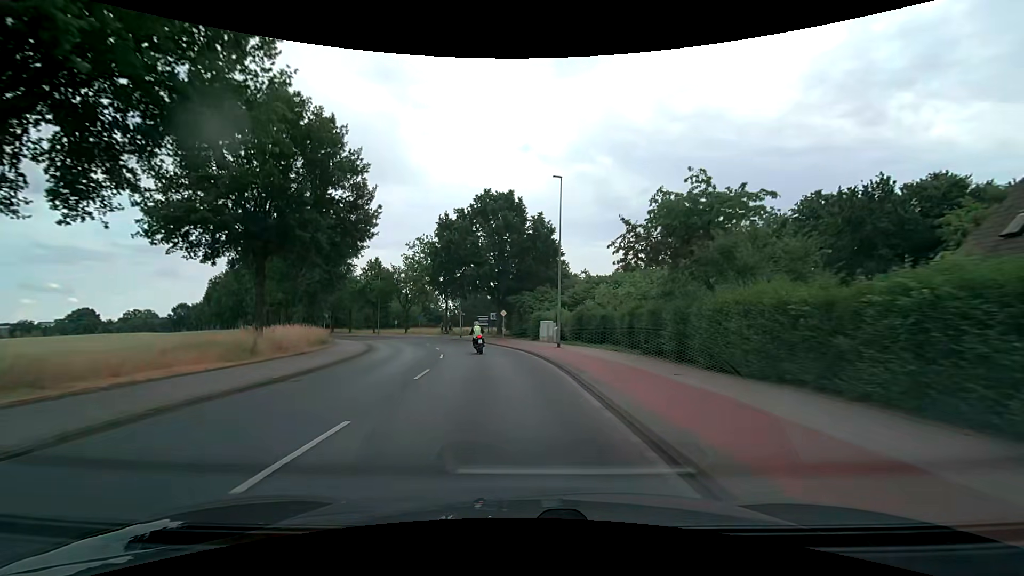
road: secondary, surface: asphalt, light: Day
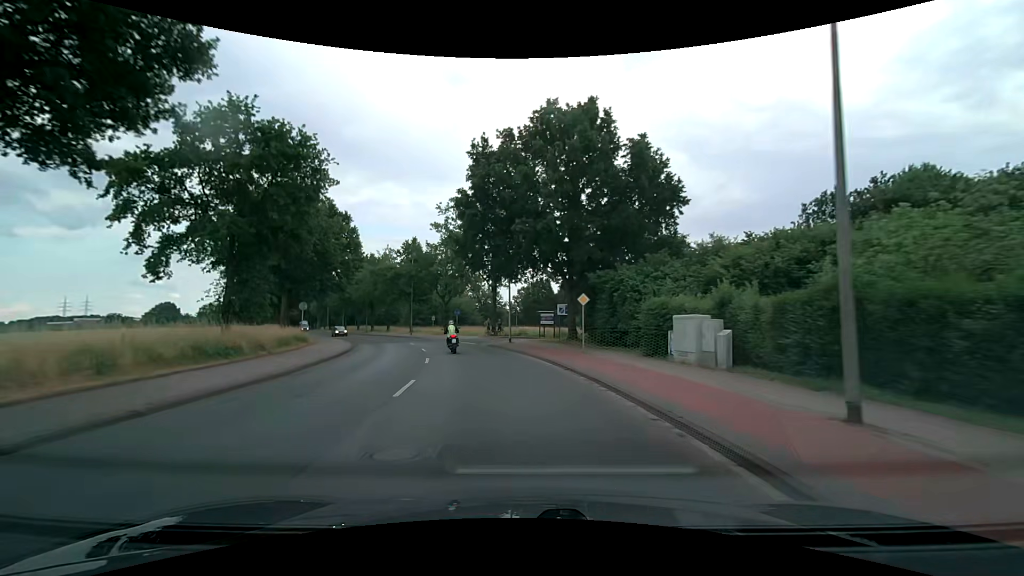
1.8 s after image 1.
(-1.1, +22.1) m; -7°
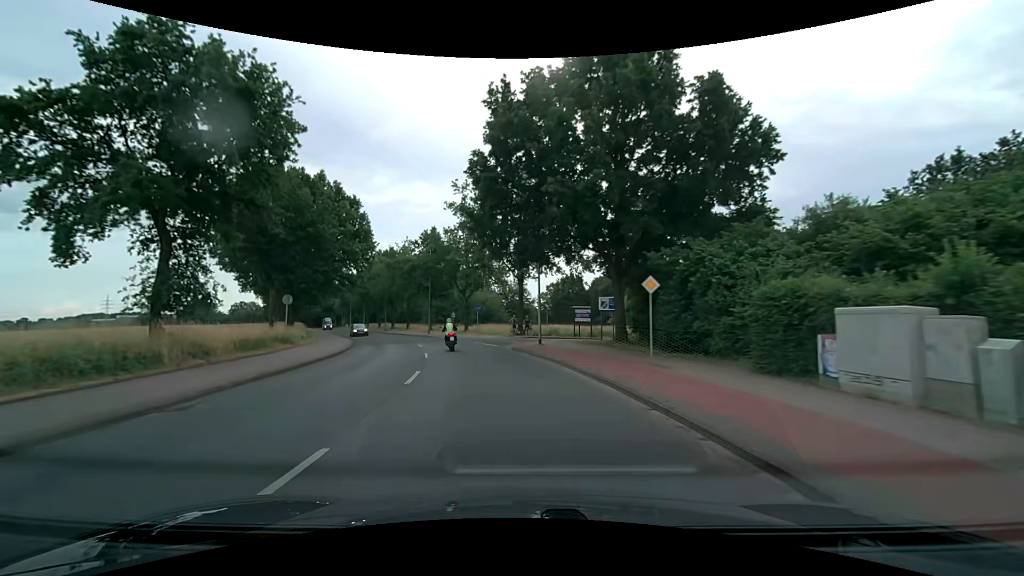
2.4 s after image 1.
(-0.2, +7.4) m; -4°
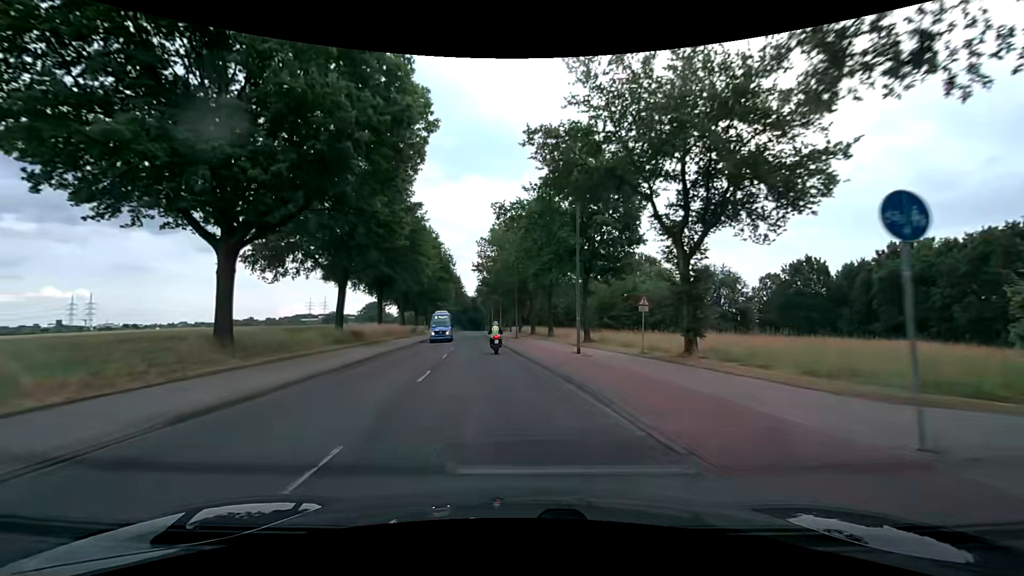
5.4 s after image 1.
(-5.4, +37.0) m; -17°
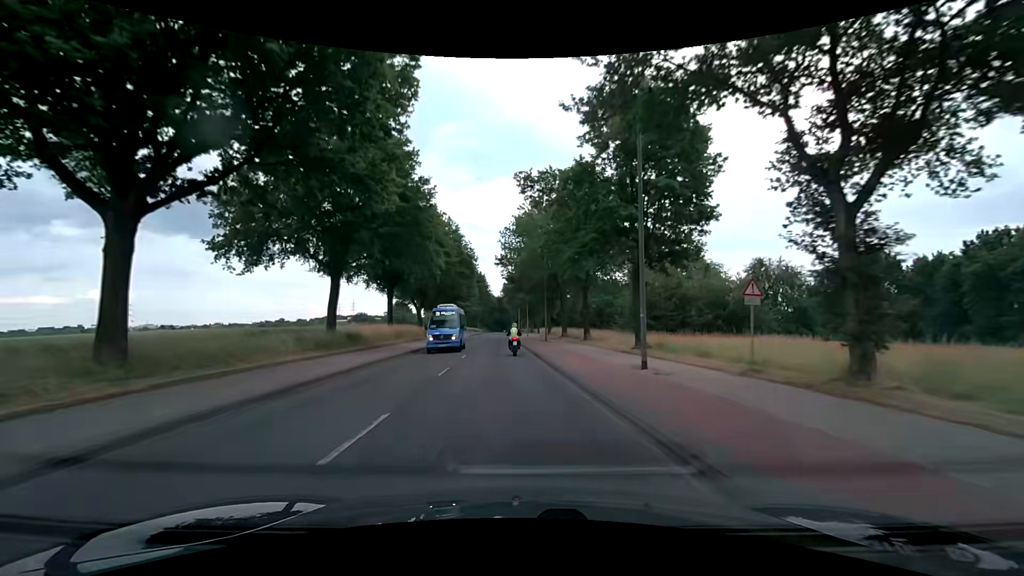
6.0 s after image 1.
(-0.3, +7.5) m; -4°
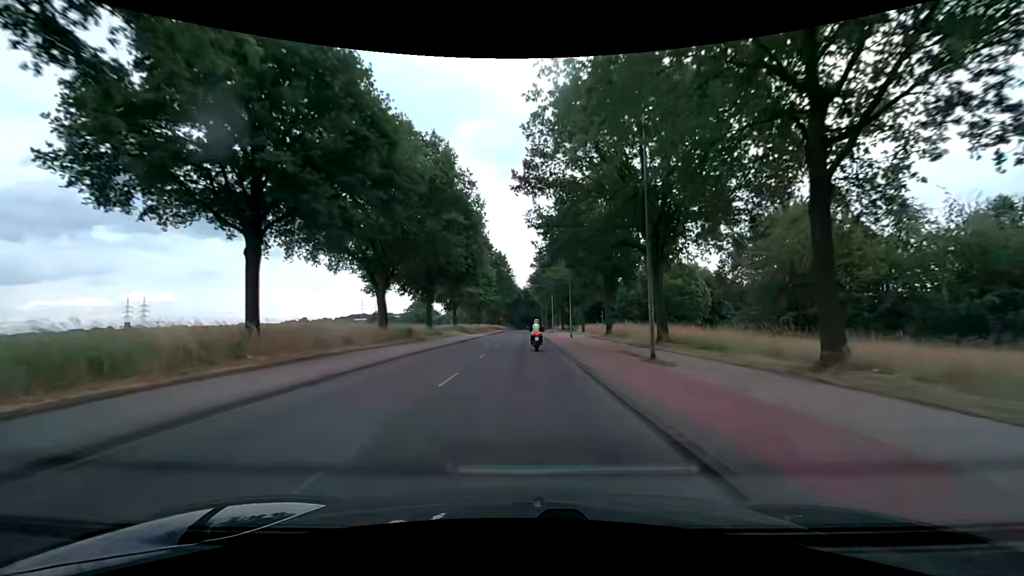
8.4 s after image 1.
(-1.1, +30.4) m; -3°
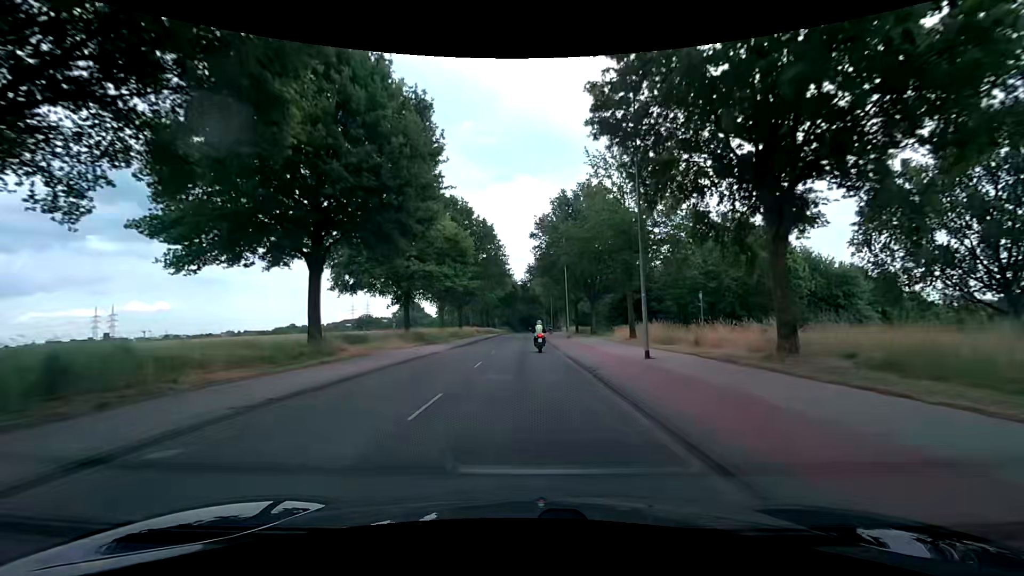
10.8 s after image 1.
(+0.1, +30.6) m; 0°
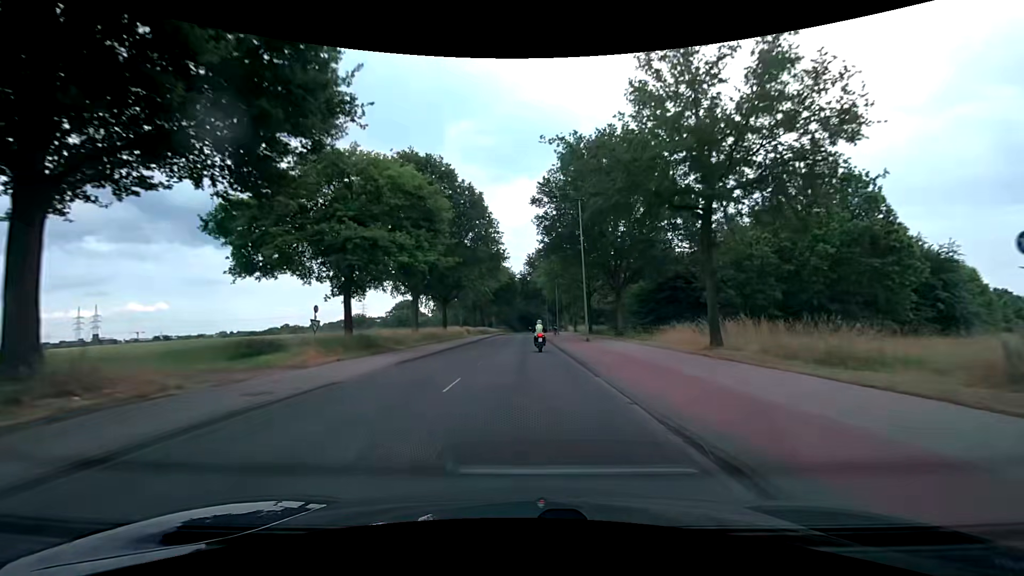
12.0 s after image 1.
(-0.1, +15.3) m; 0°
(0, +10) (0, +20) (0, +30) (0, +40) (+1, +50) (+1, +60) (+1, +70) (+1, +80) (+1, +90) (+1, +100) m
